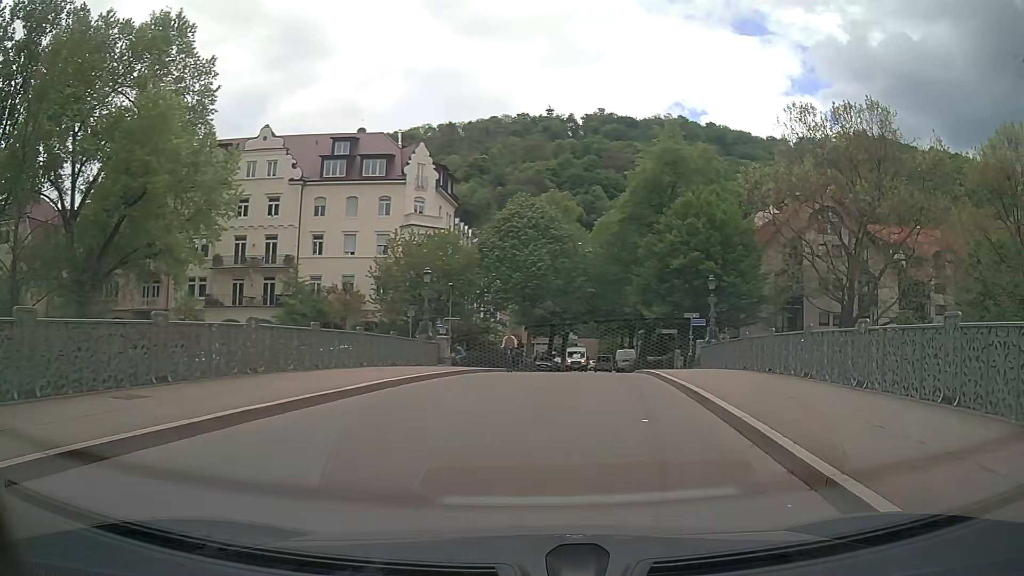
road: residential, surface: asphalt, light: Day
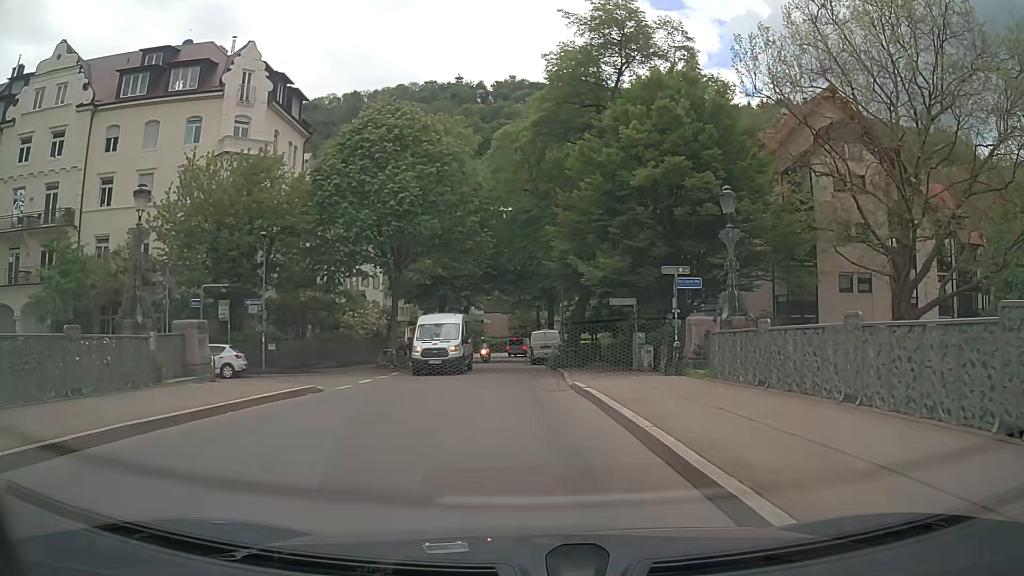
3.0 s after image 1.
(+1.7, +19.3) m; +6°
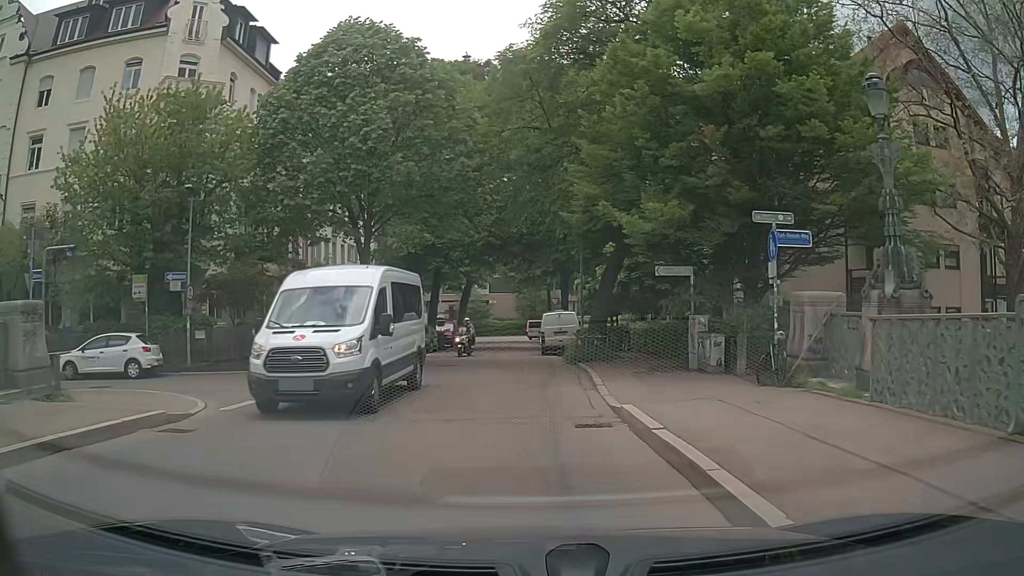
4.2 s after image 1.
(-0.1, +7.9) m; -1°
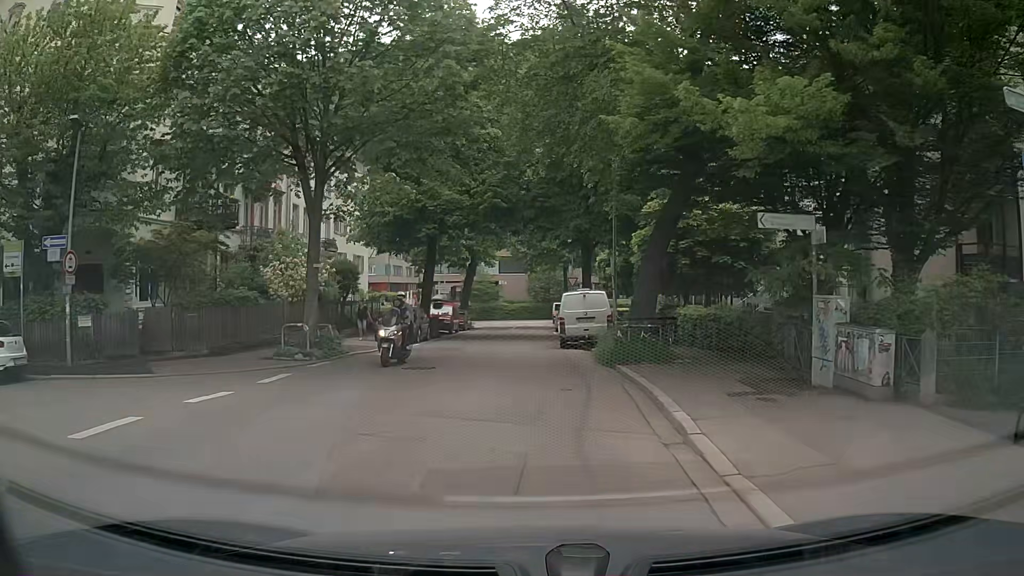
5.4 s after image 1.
(0.0, +7.6) m; -2°
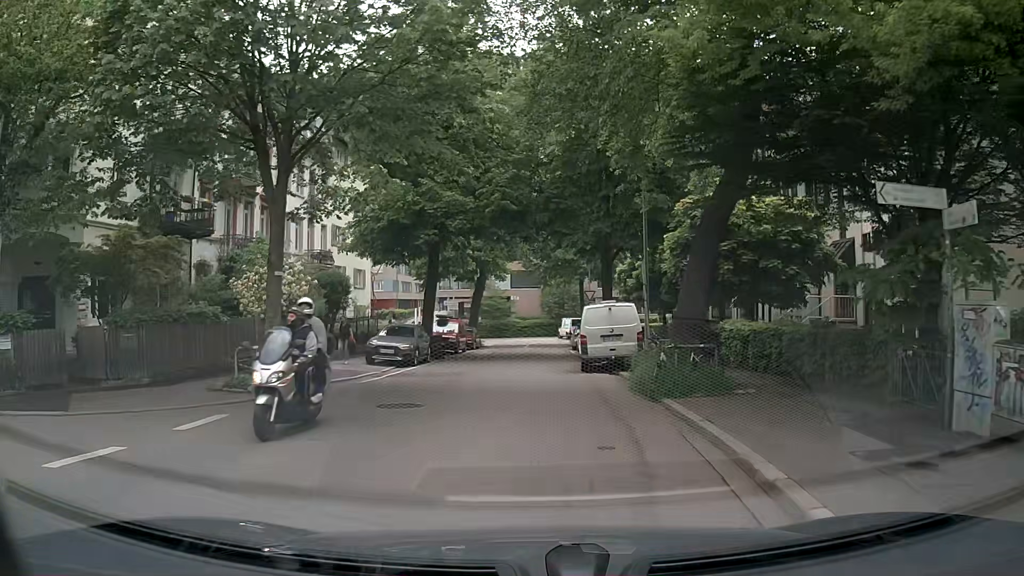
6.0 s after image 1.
(+0.1, +3.8) m; +1°
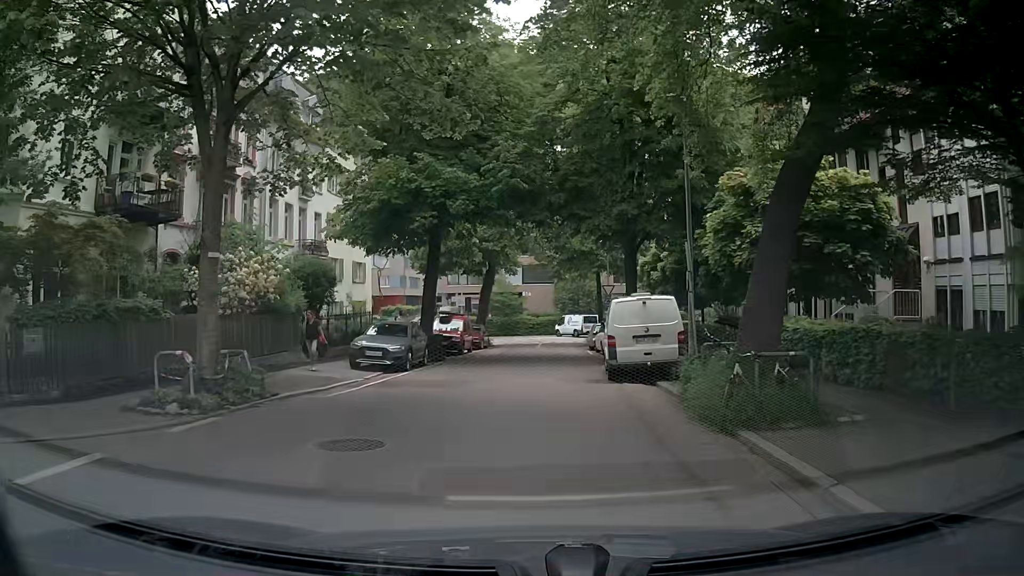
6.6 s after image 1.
(-0.1, +3.8) m; -2°
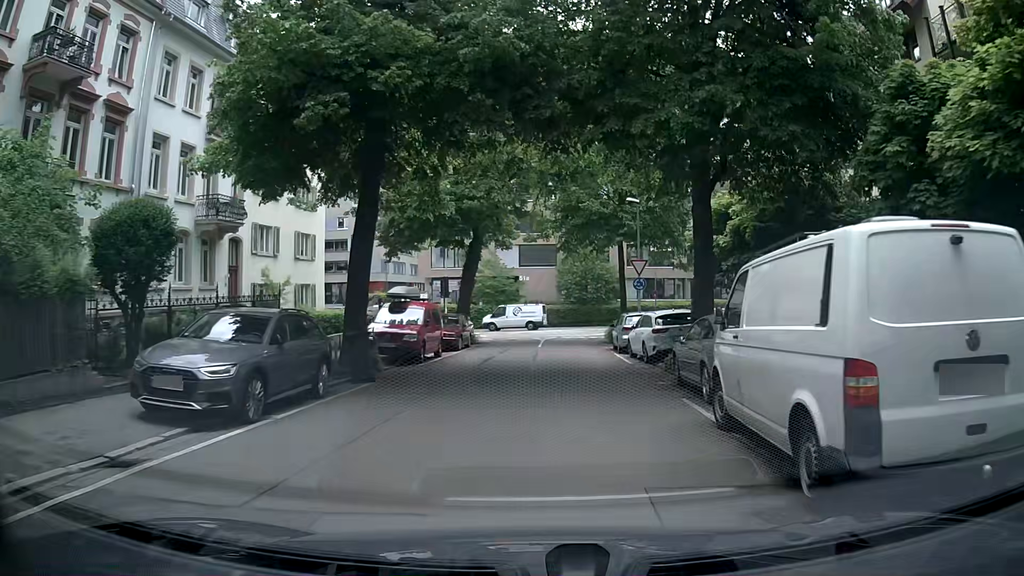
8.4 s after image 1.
(-0.1, +11.8) m; +1°
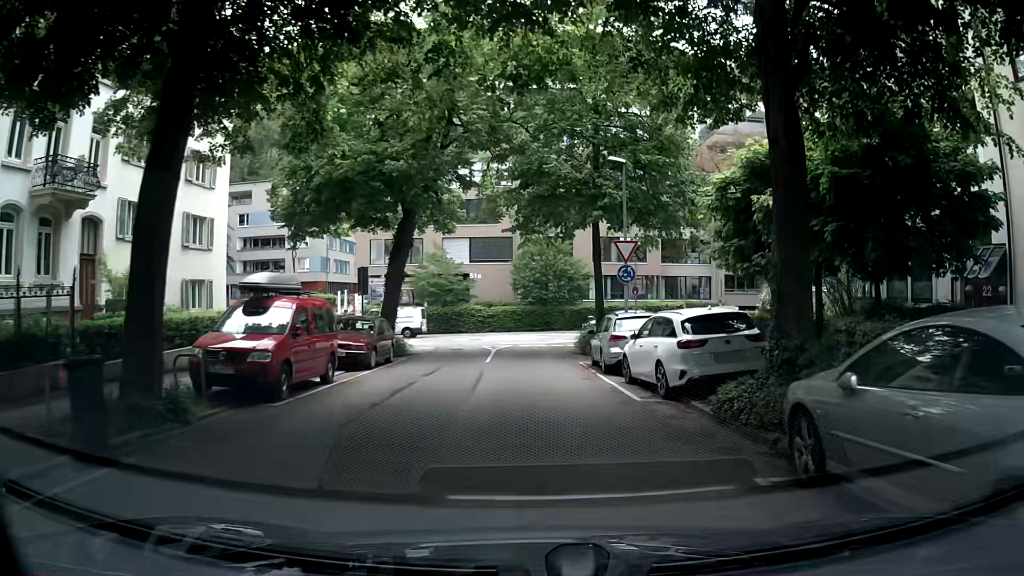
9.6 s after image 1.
(+0.1, +8.2) m; +3°
